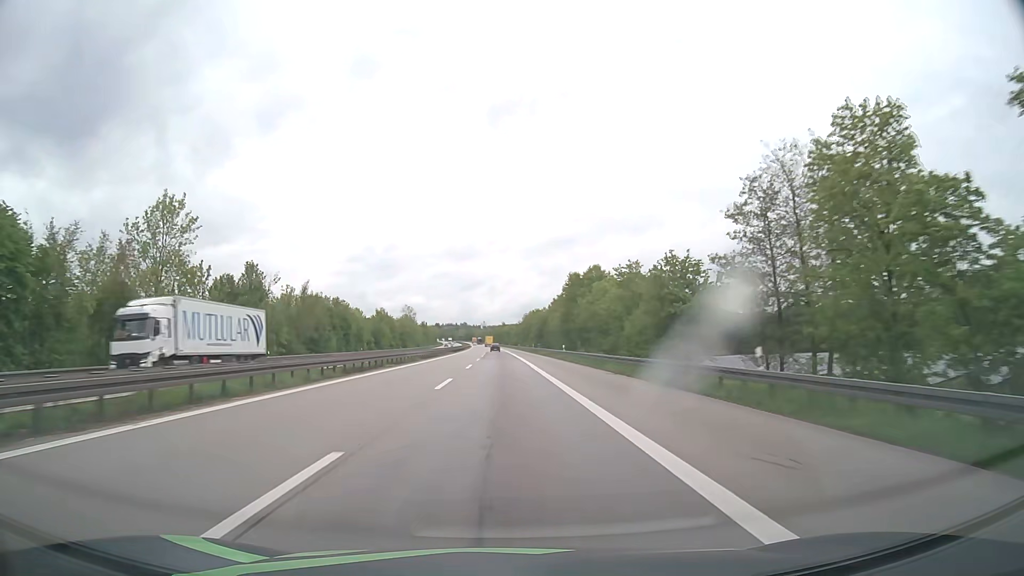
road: motorway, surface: asphalt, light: Day
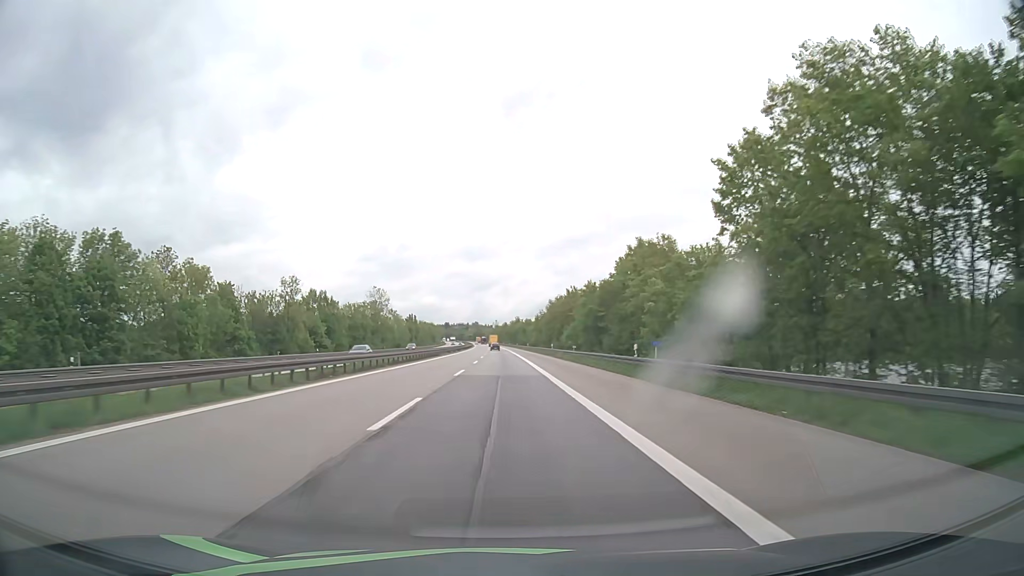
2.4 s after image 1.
(-0.9, +82.4) m; -1°
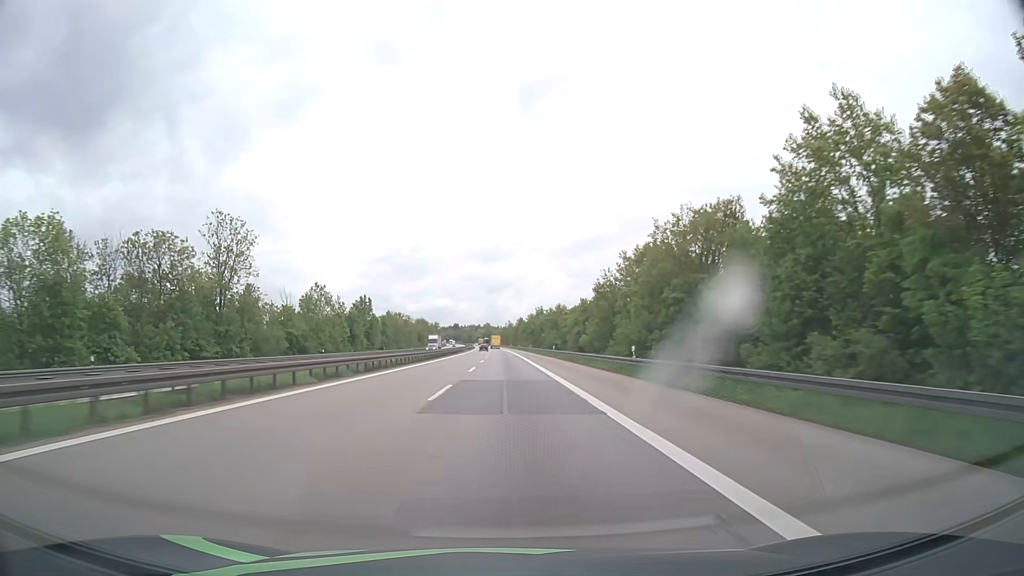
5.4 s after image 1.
(-1.2, +103.0) m; -1°
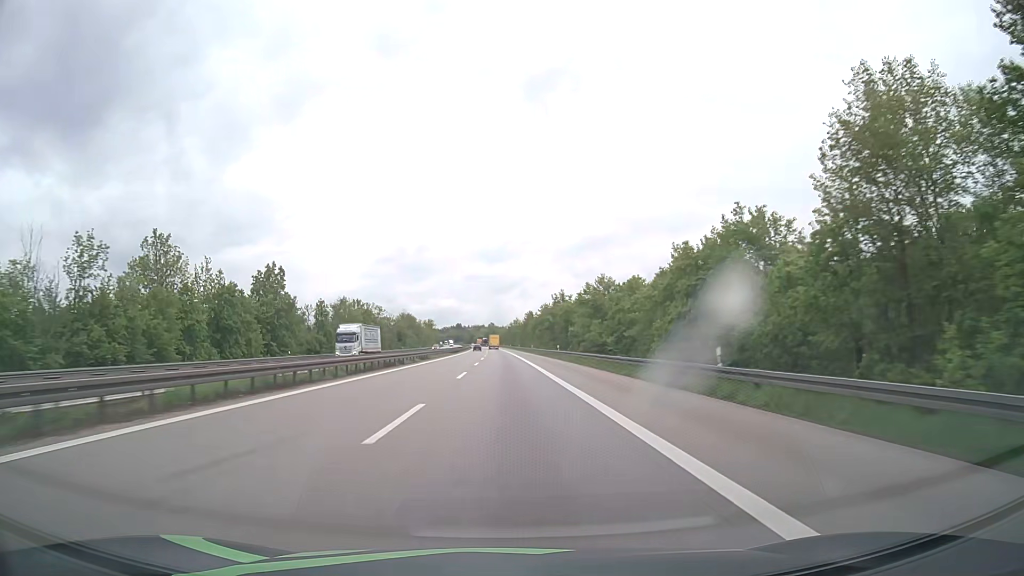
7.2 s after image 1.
(-0.2, +61.8) m; 0°
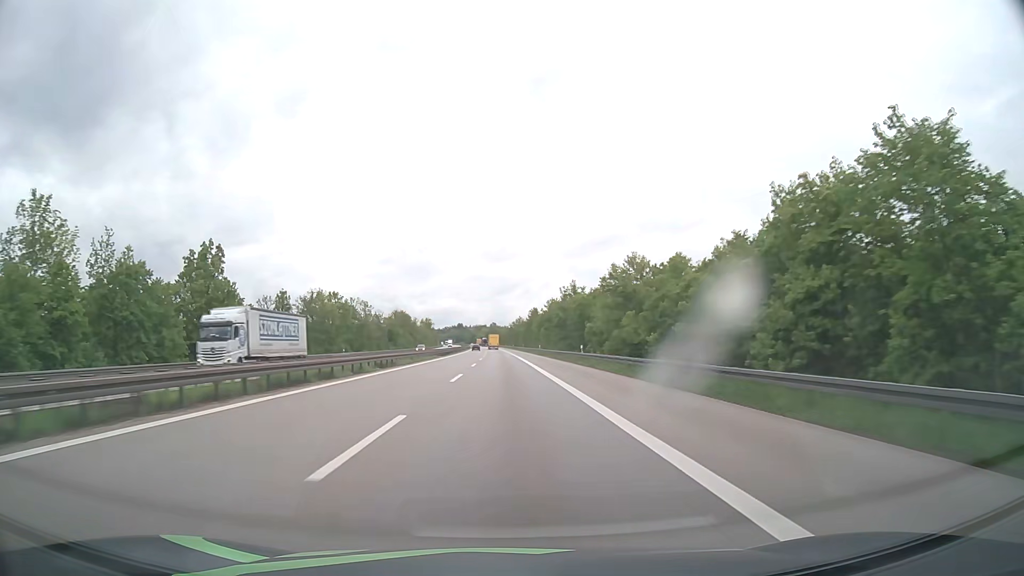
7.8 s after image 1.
(0.0, +20.6) m; 0°
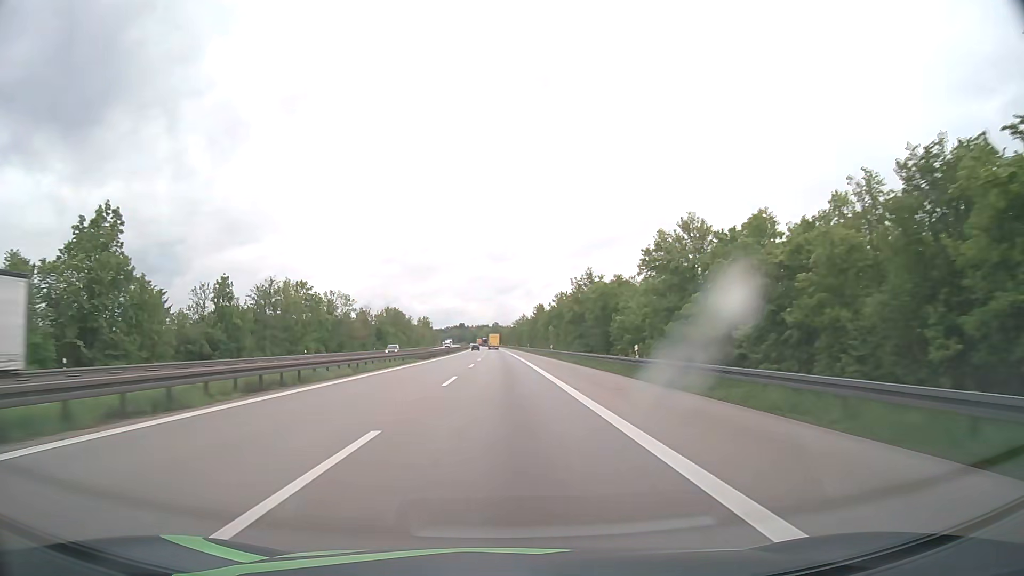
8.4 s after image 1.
(-0.1, +20.6) m; -1°
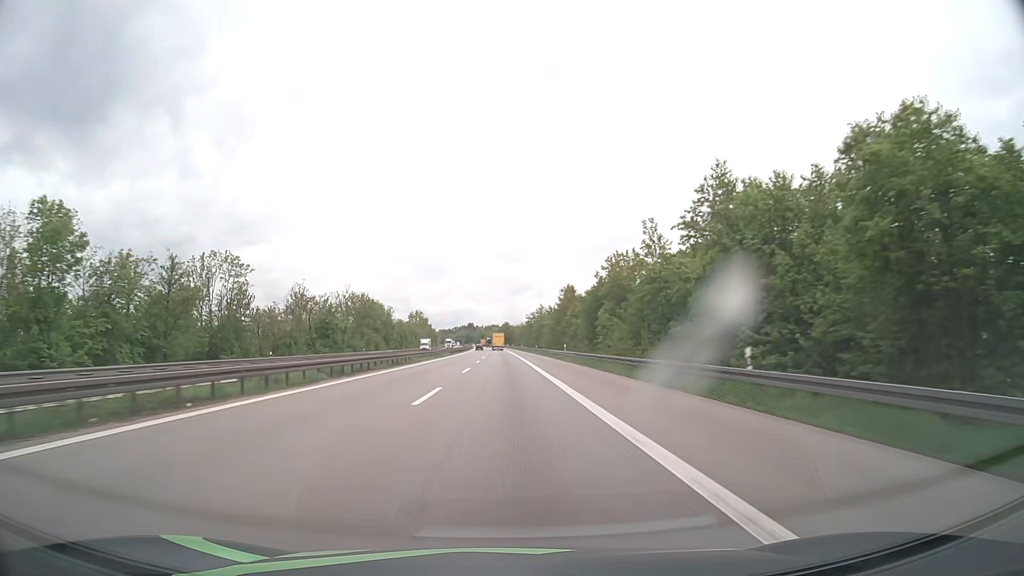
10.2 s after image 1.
(-0.4, +61.8) m; -1°
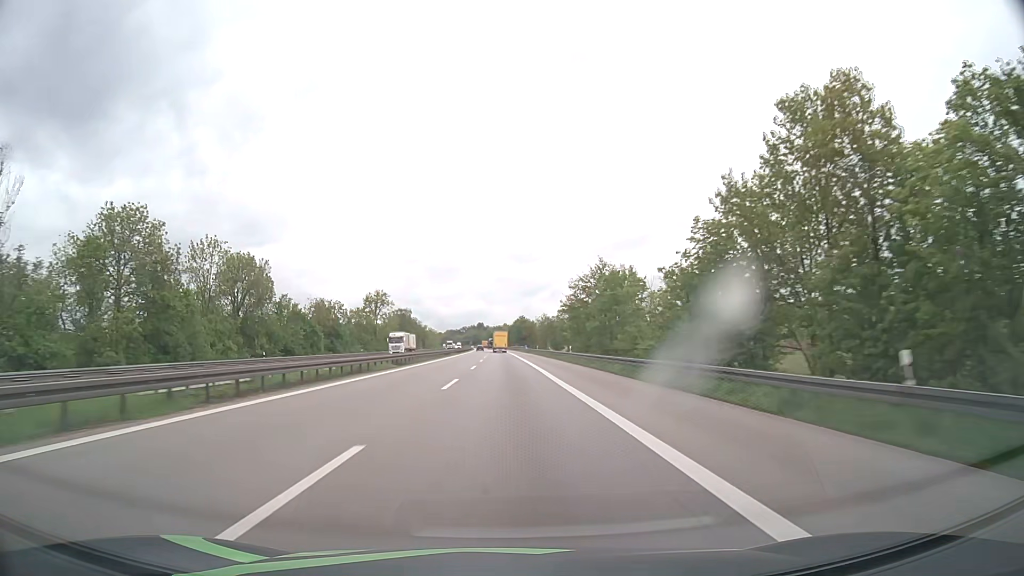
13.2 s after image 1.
(-1.1, +103.0) m; -1°
(0, +10) (0, +20) (0, +30) (0, +40) (0, +50) (0, +60) (0, +70) (0, +80) (-1, +90) (-1, +100) m
